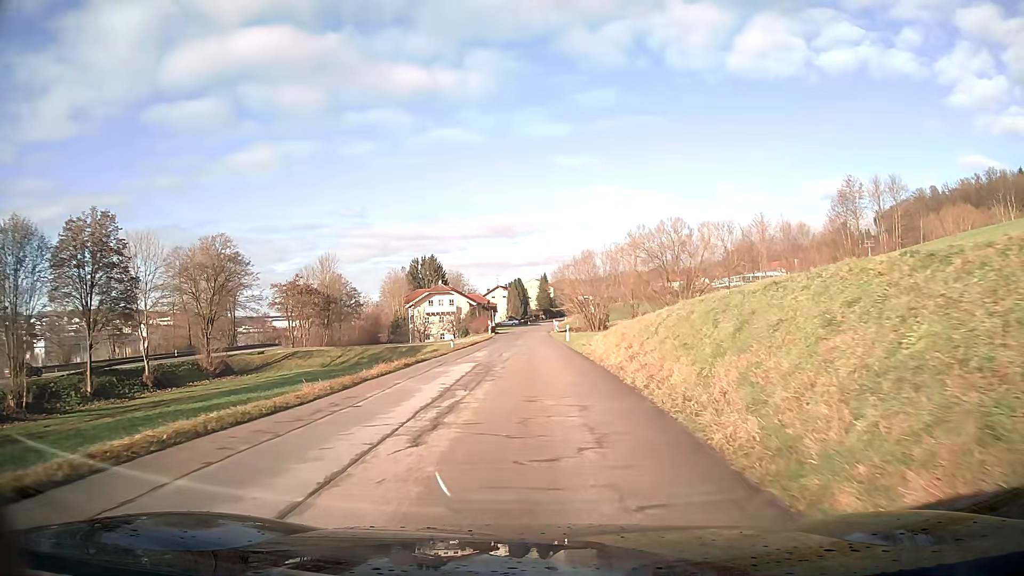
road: tertiary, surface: asphalt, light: Day
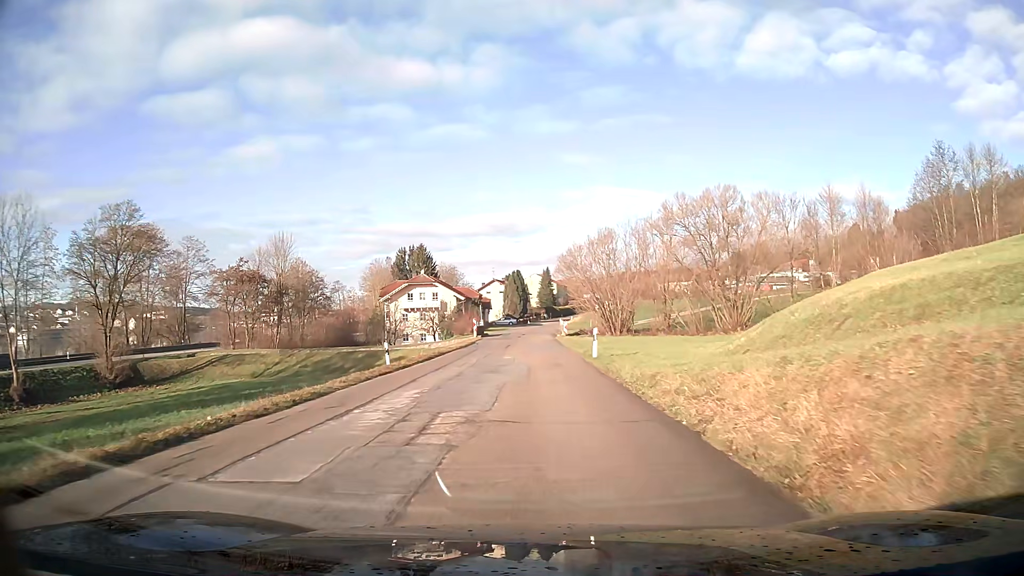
(0.0, +19.8) m; 0°
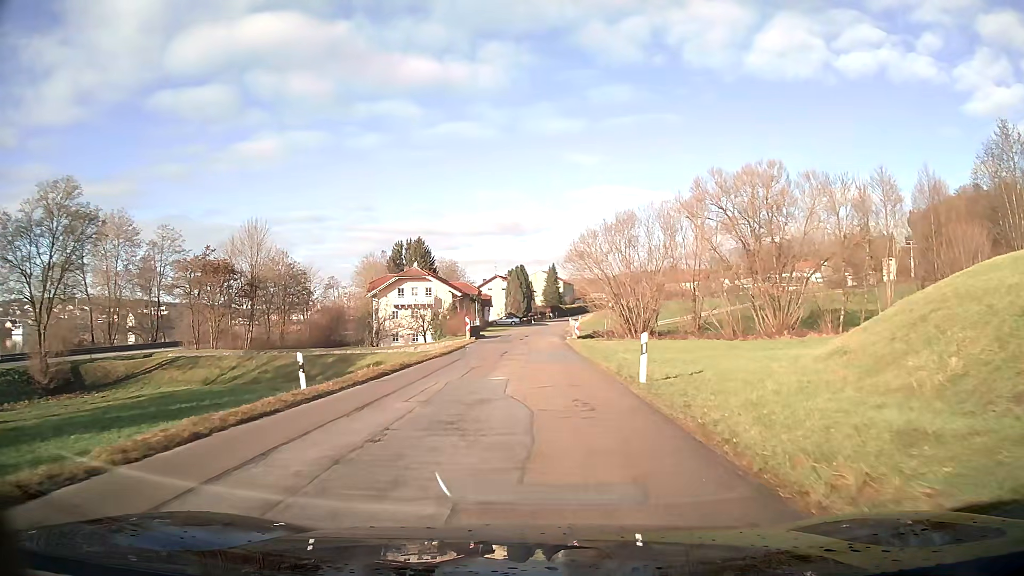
(0.0, +9.9) m; 0°
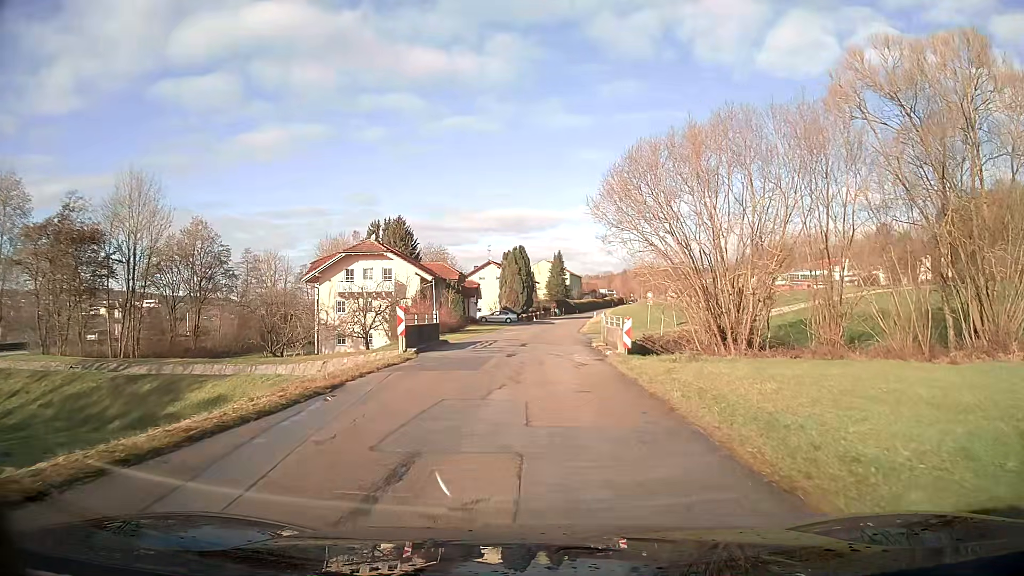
(0.0, +24.8) m; 0°
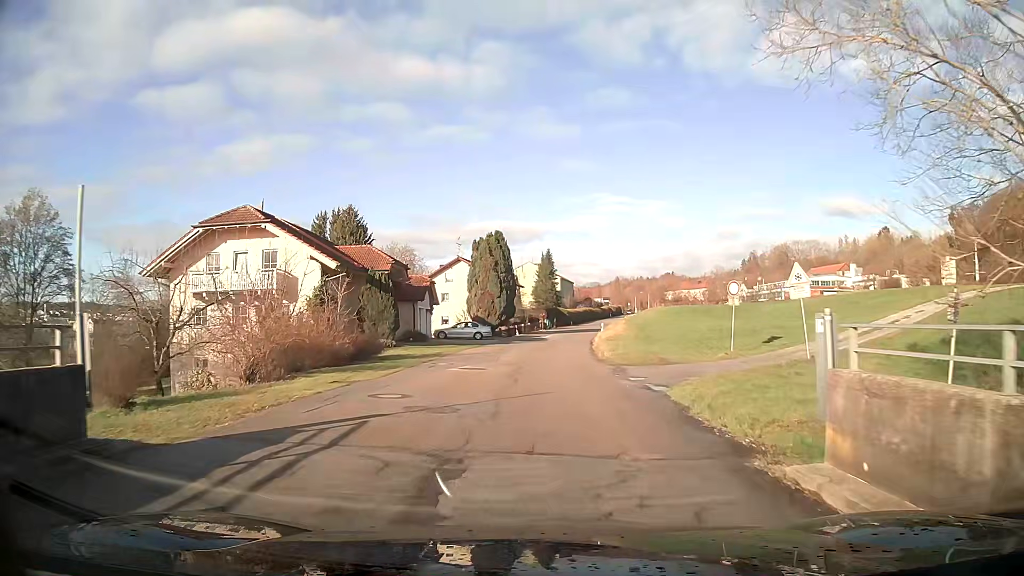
(+0.3, +24.6) m; +1°
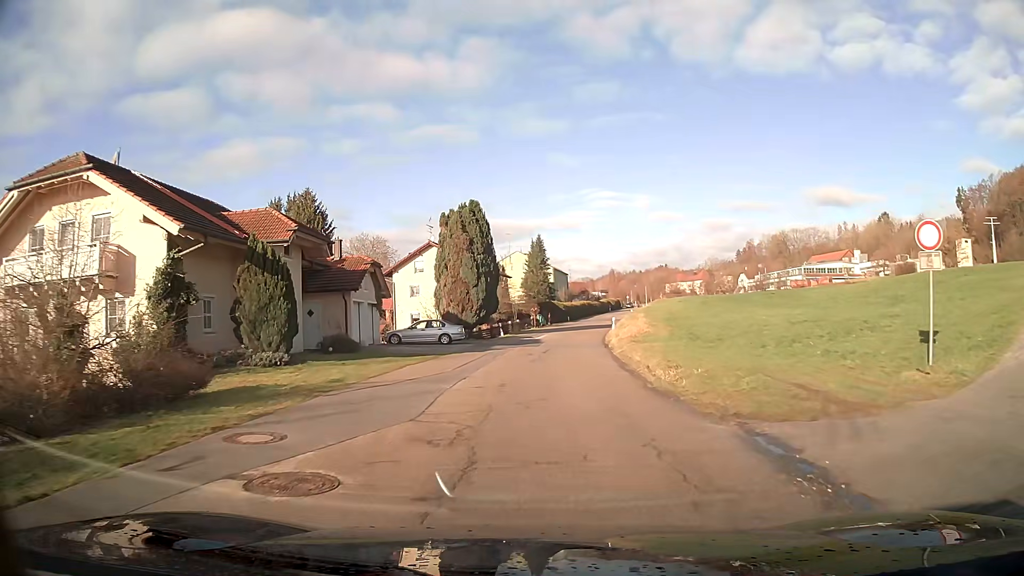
(+0.1, +14.7) m; +1°
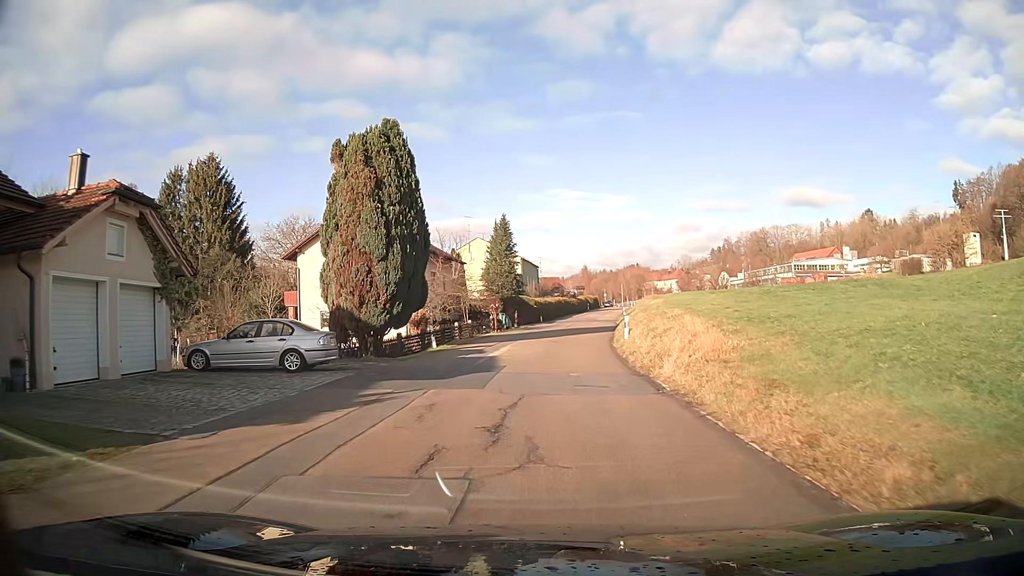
(+0.5, +19.7) m; +3°
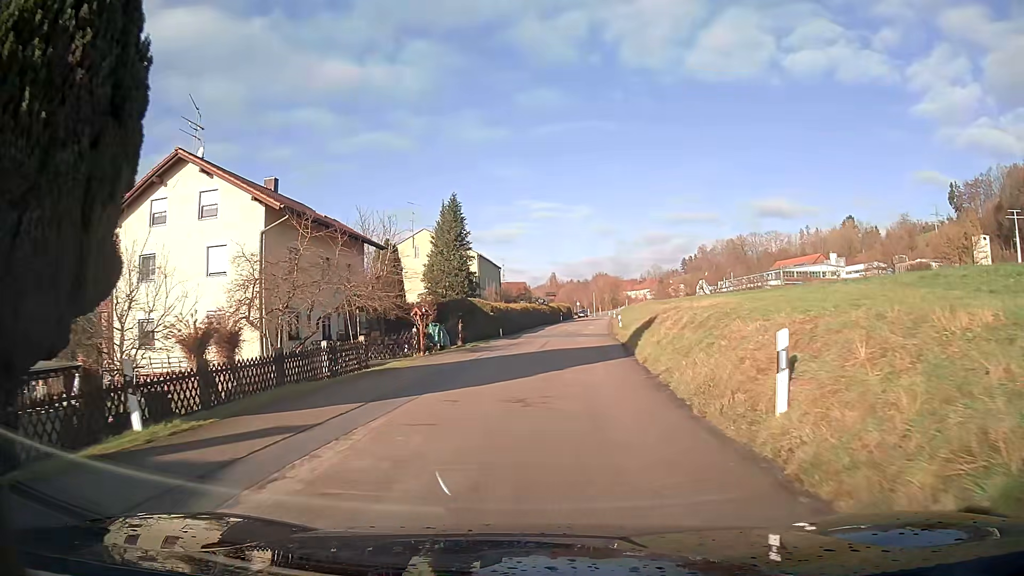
(+0.5, +19.7) m; +3°
(0, +10) (+1, +20) (+1, +30) (+2, +40) (+3, +50) (+4, +60) (+5, +70) (+6, +80) (+8, +90) (+9, +100) m
